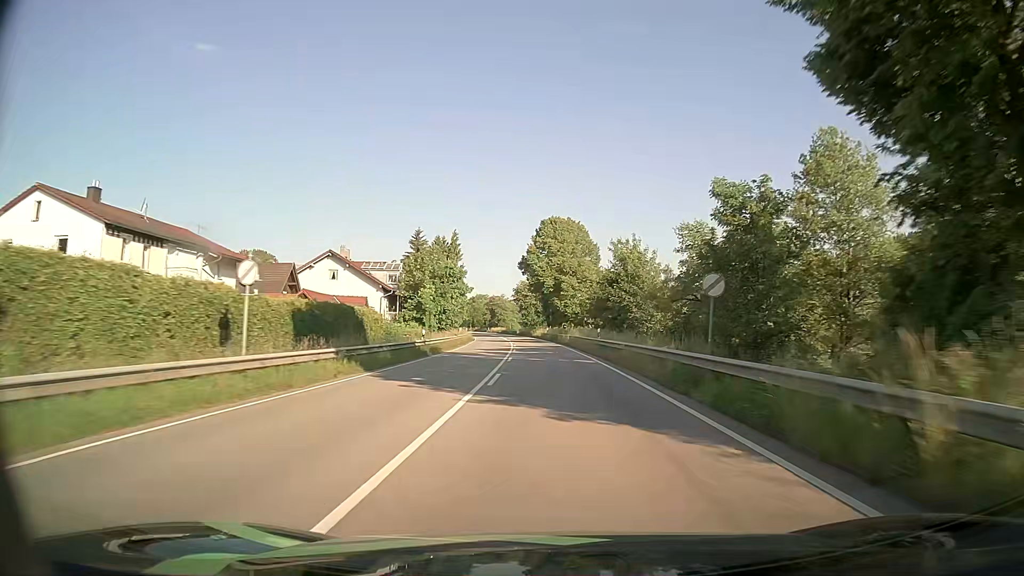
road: primary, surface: asphalt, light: Day
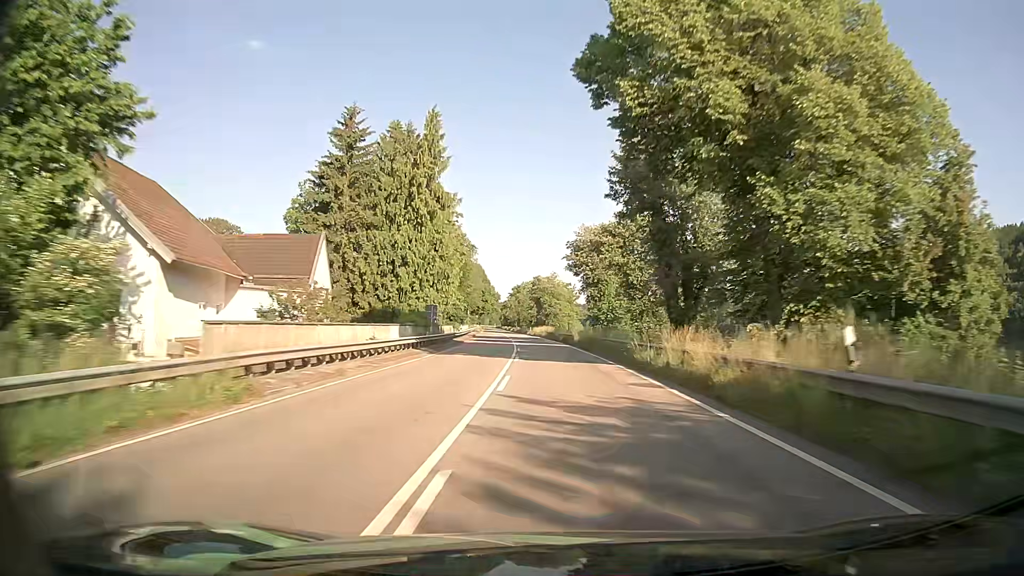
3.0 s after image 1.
(-3.1, +73.9) m; -5°
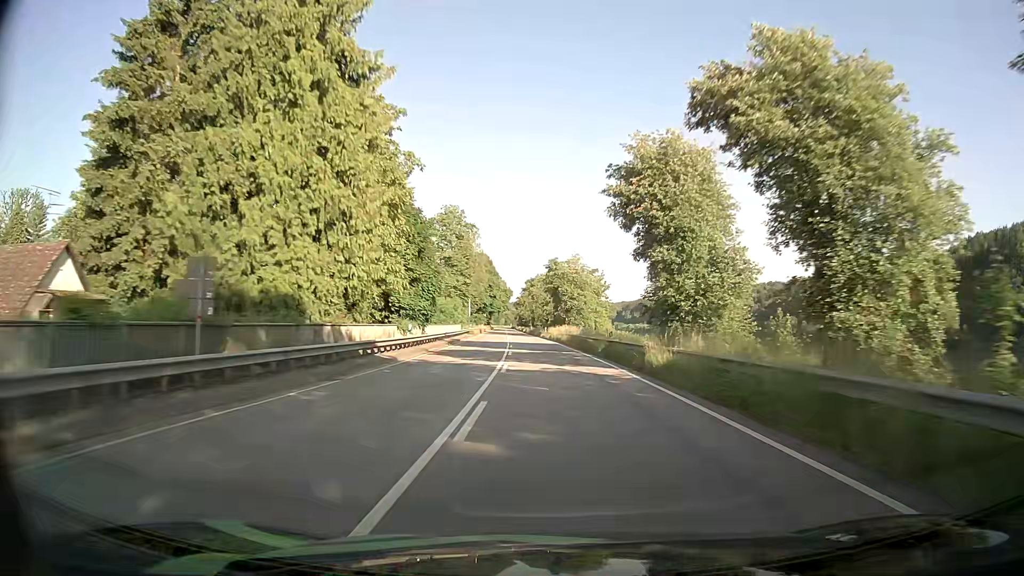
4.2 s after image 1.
(-0.4, +30.5) m; -1°
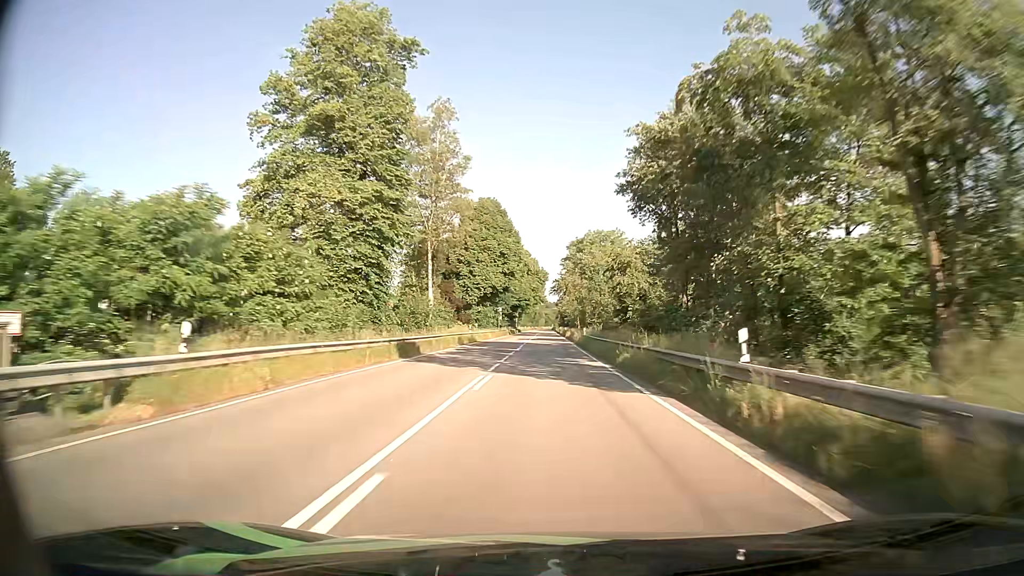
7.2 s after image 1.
(-3.2, +78.1) m; -4°
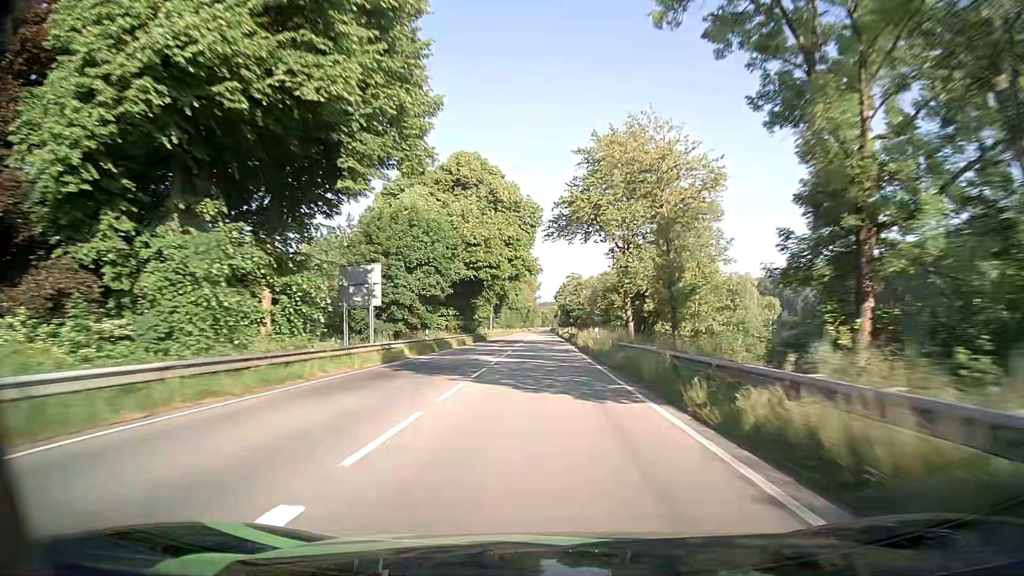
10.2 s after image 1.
(-0.1, +80.1) m; 0°
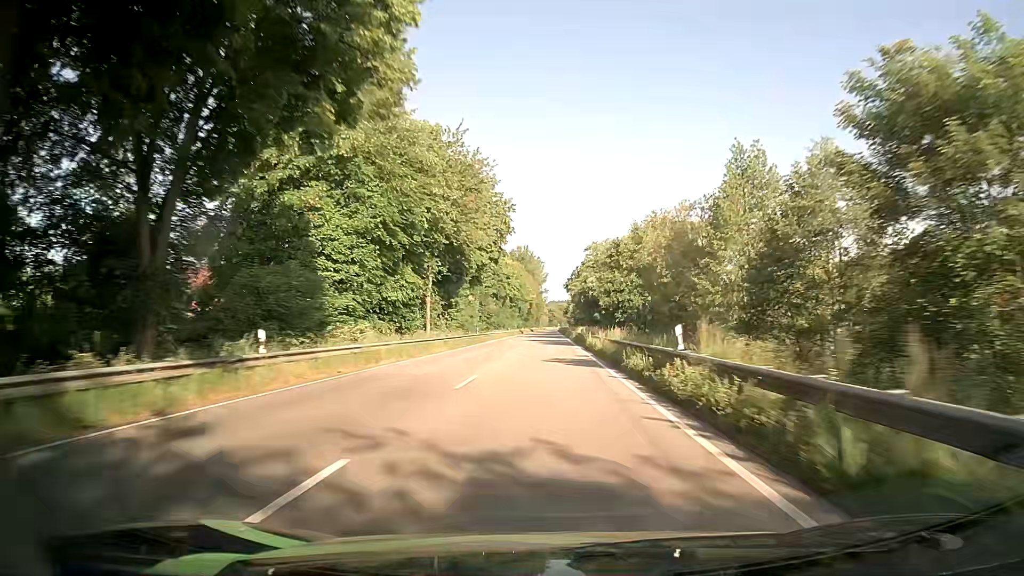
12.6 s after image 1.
(-0.4, +64.4) m; -1°
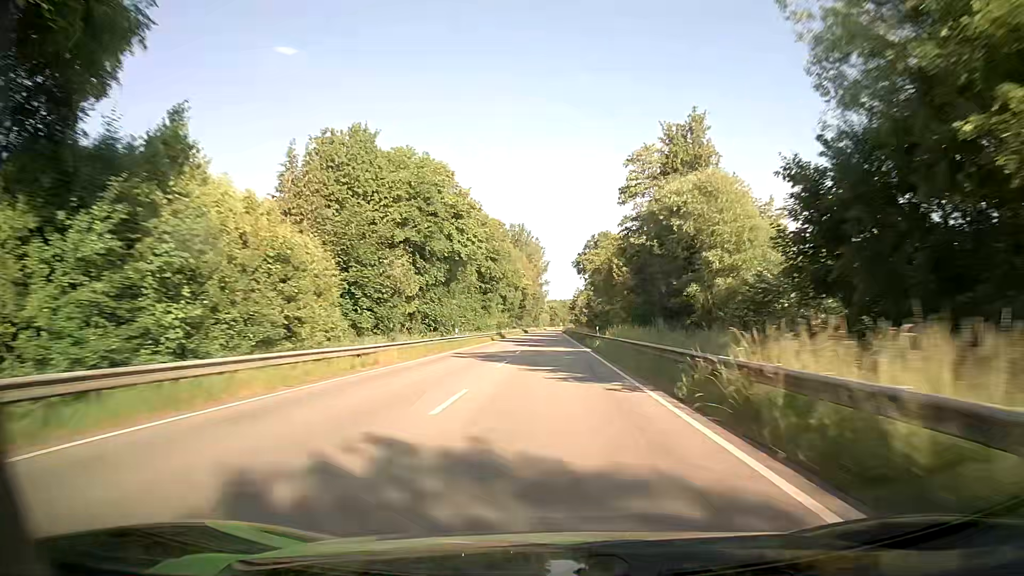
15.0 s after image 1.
(+0.5, +64.0) m; 0°
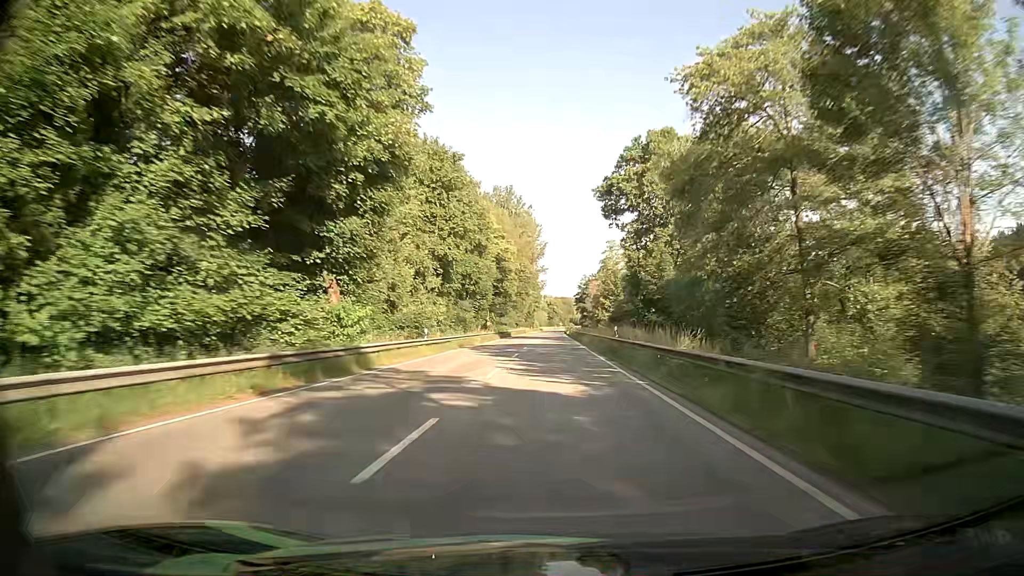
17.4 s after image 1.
(+0.1, +64.3) m; 0°
(0, +10) (0, +20) (0, +30) (0, +40) (0, +50) (+1, +60) (+1, +70) (+1, +80) (+1, +90) (+1, +100) m
